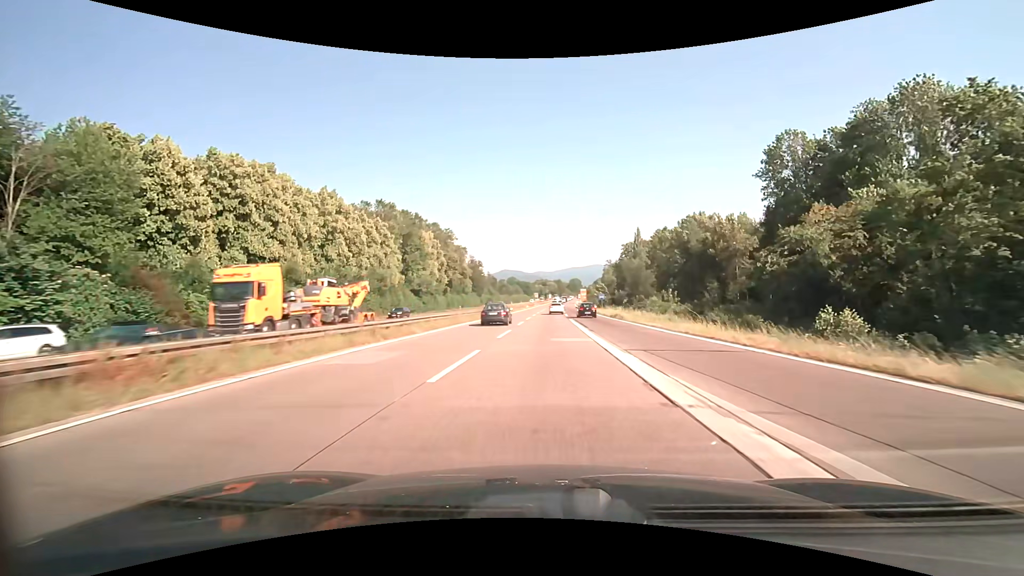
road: trunk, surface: asphalt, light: Day
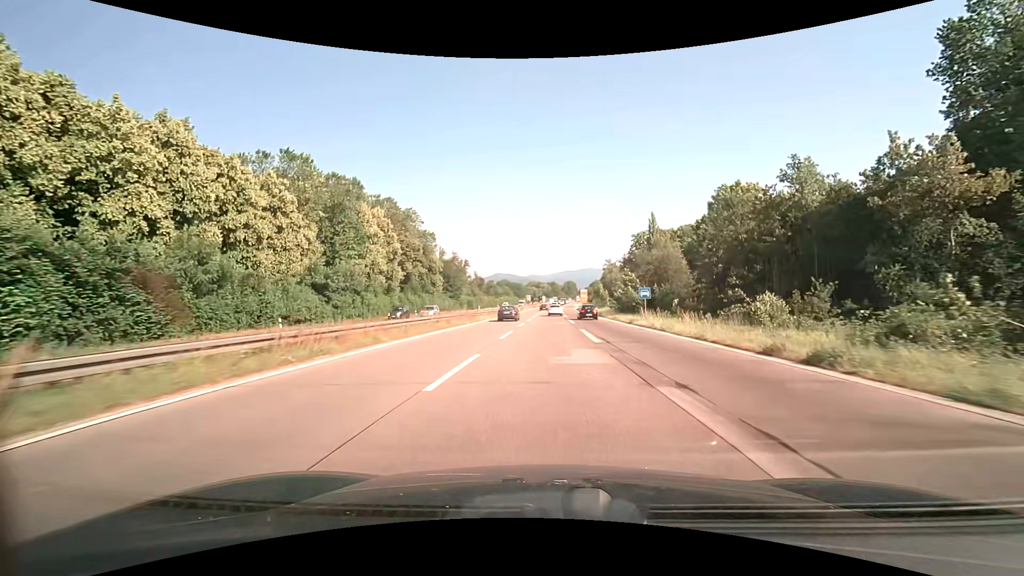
(+0.2, +35.8) m; +1°
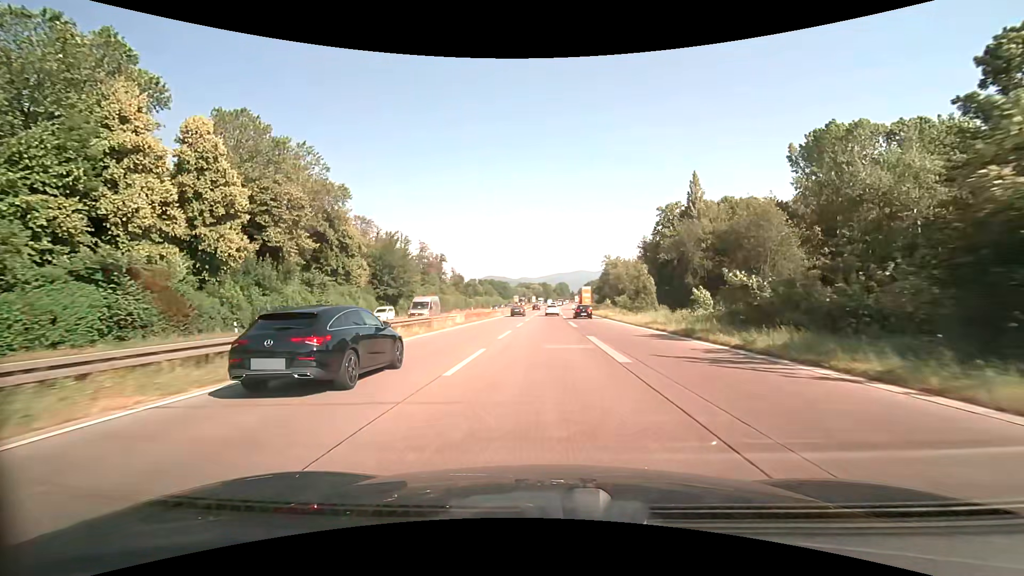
(+0.4, +46.8) m; +1°
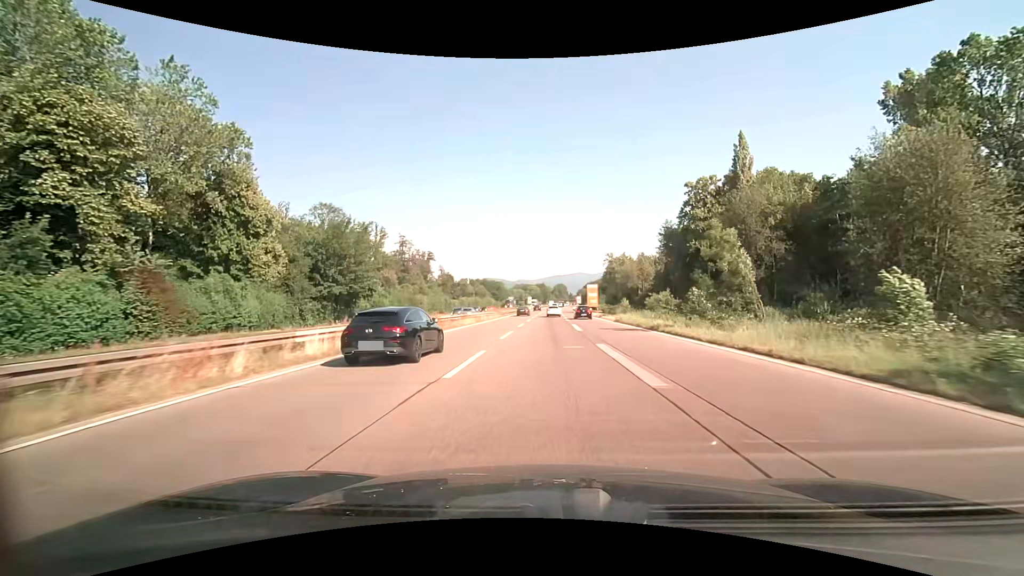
(0.0, +23.7) m; 0°
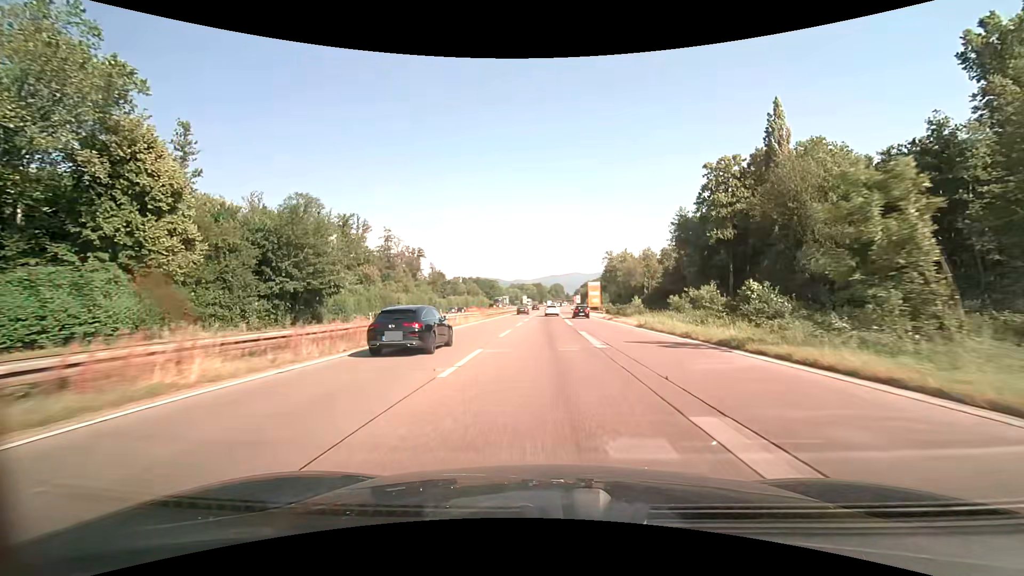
(0.0, +12.1) m; +1°
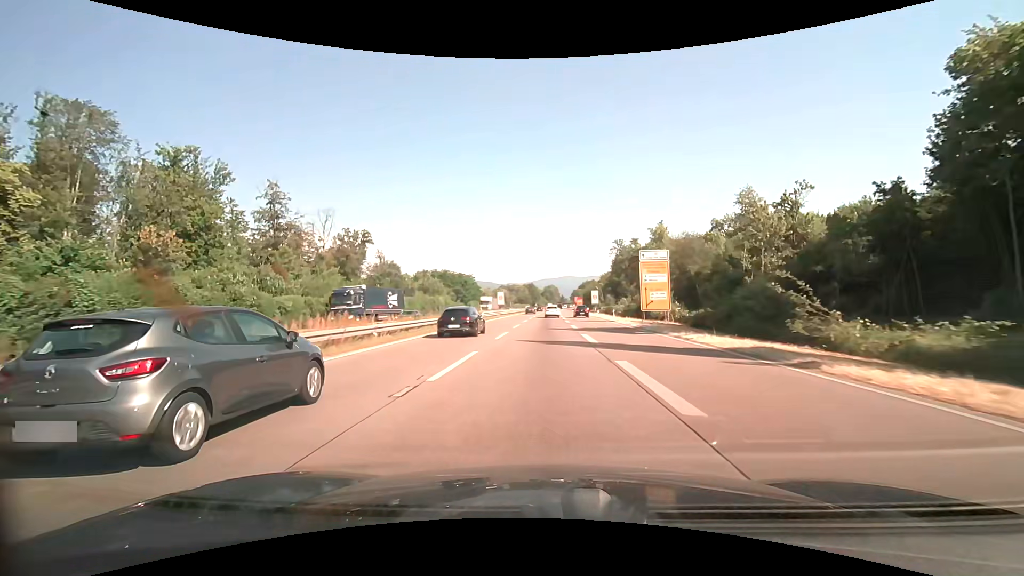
(+0.2, +62.1) m; +1°
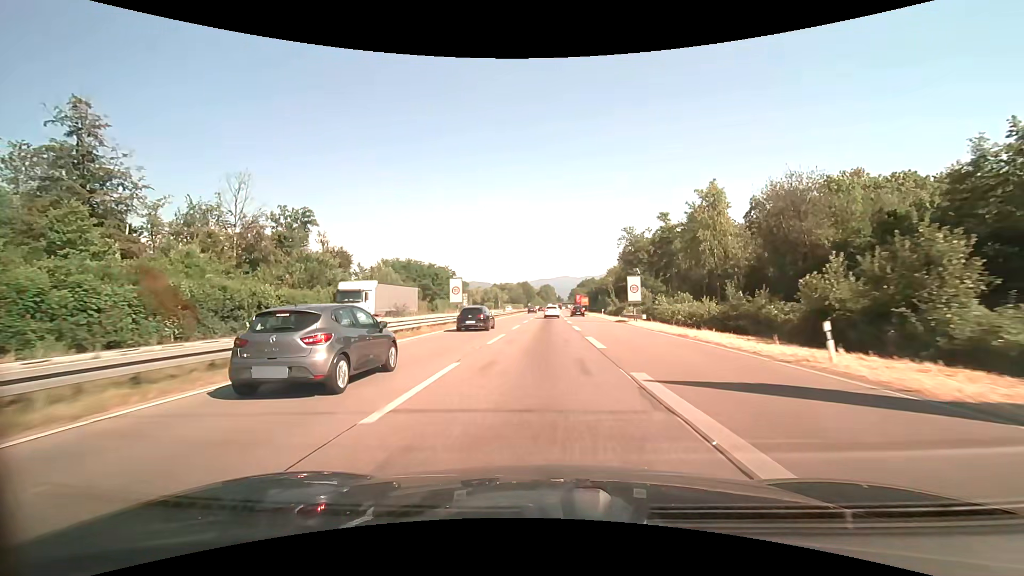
(+0.2, +38.4) m; +1°
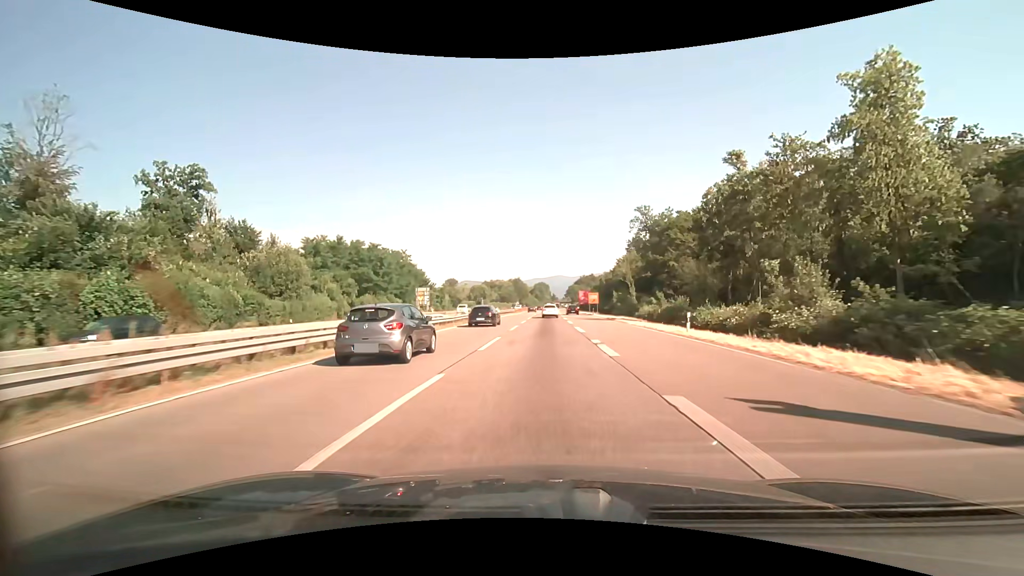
(+0.2, +38.8) m; +1°
(0, +10) (0, +20) (0, +30) (0, +40) (+1, +50) (+1, +60) (+1, +70) (+1, +80) (+1, +90) (+2, +100) m
